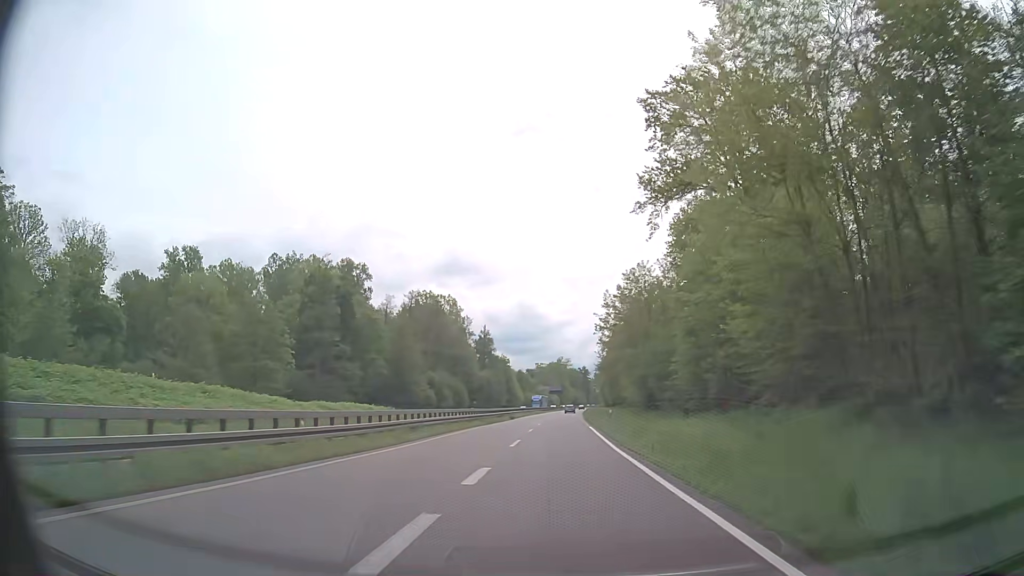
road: trunk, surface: asphalt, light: Day
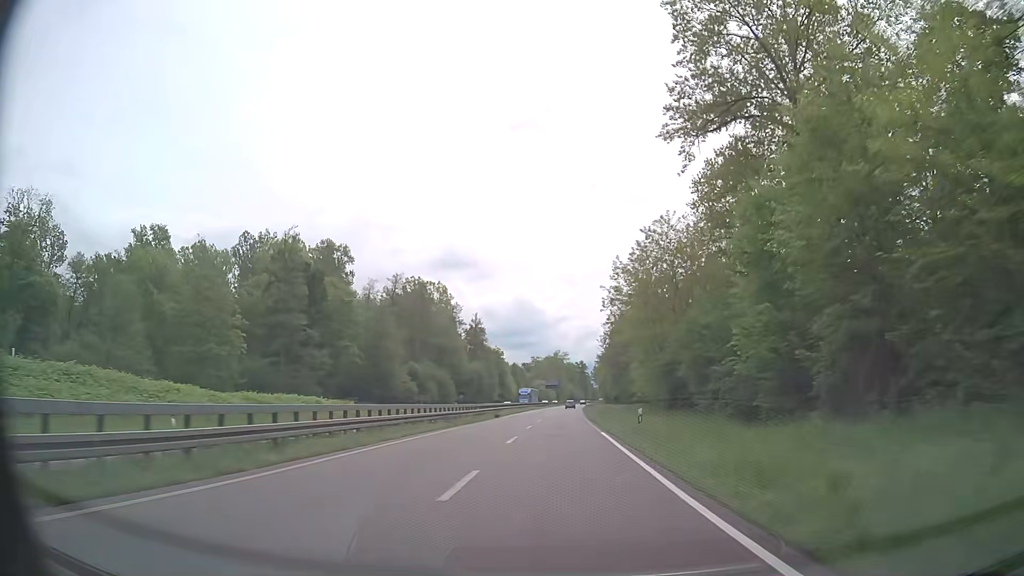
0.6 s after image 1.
(+0.1, +13.6) m; 0°
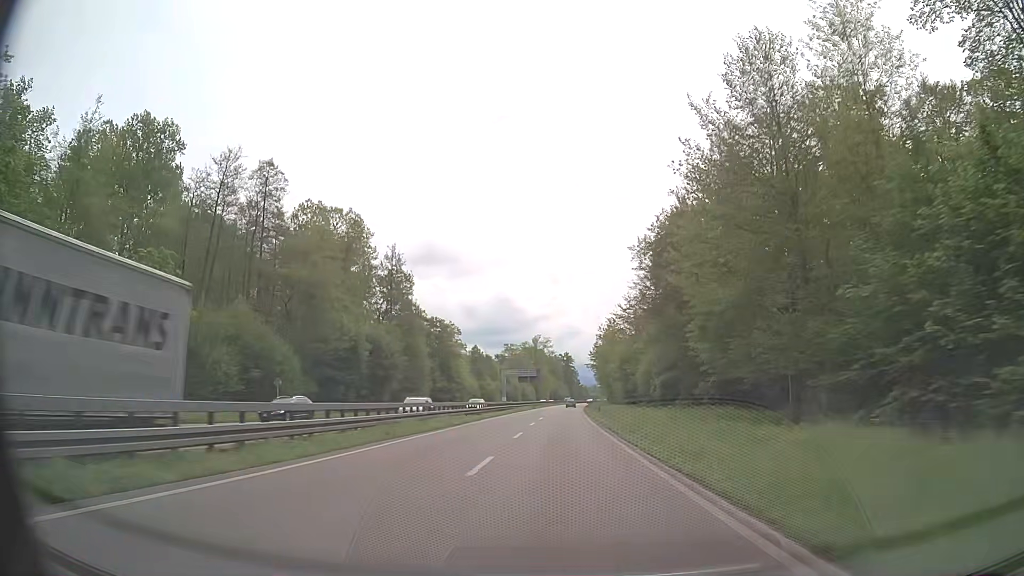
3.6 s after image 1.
(+1.1, +73.2) m; +1°
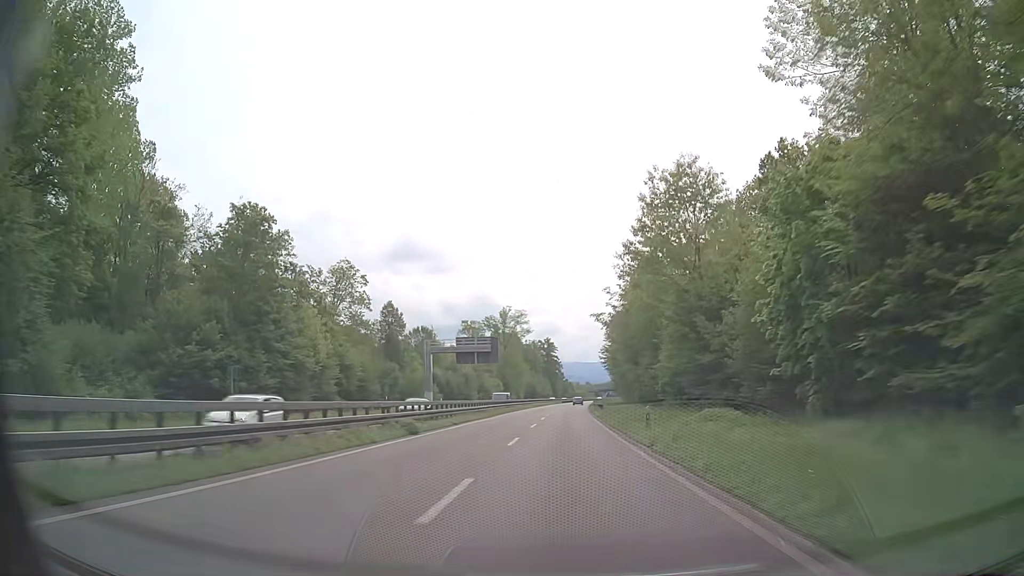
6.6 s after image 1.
(+1.4, +76.8) m; +2°
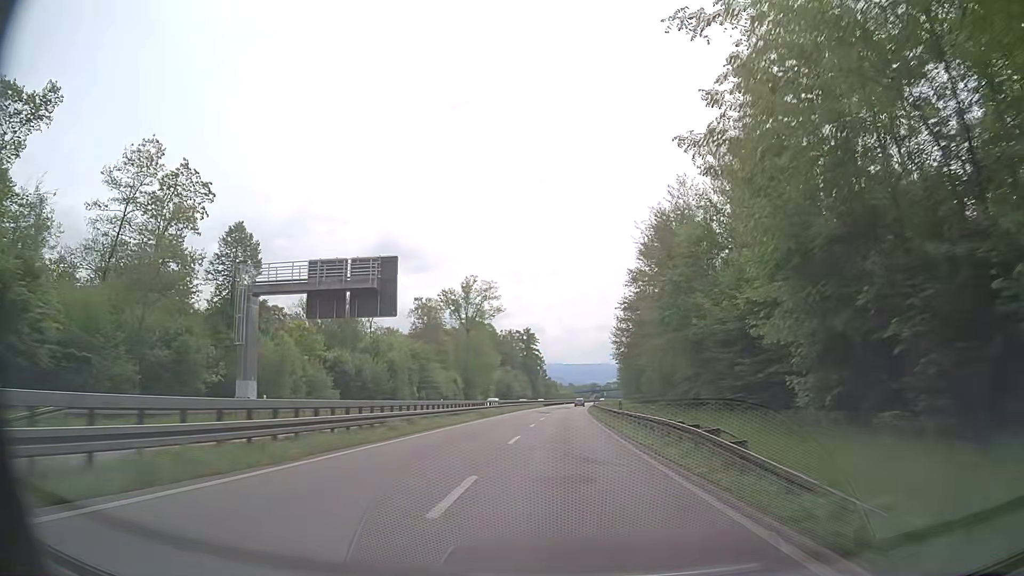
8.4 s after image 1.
(+0.5, +47.4) m; +1°
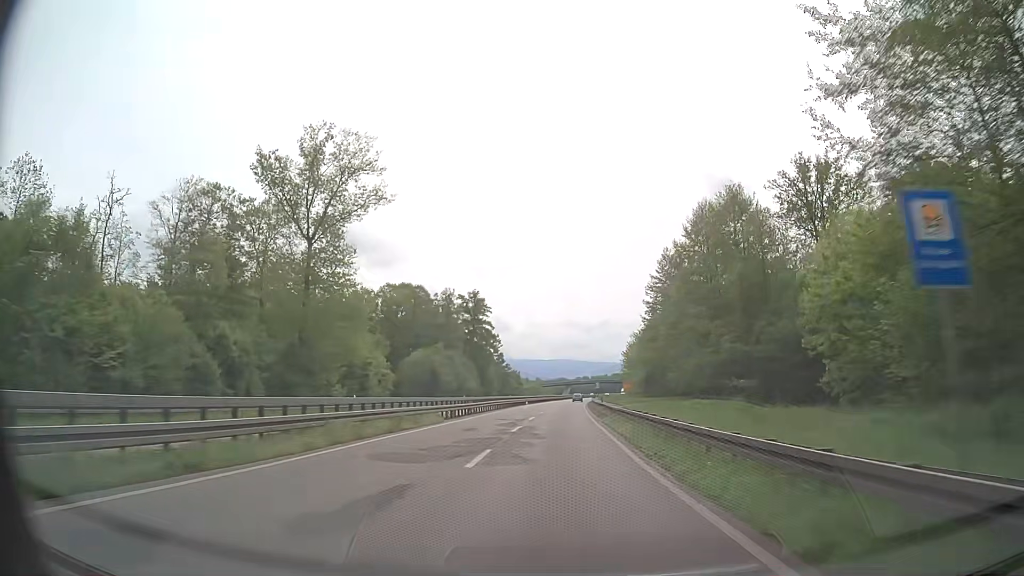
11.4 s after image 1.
(+2.0, +78.7) m; +3°
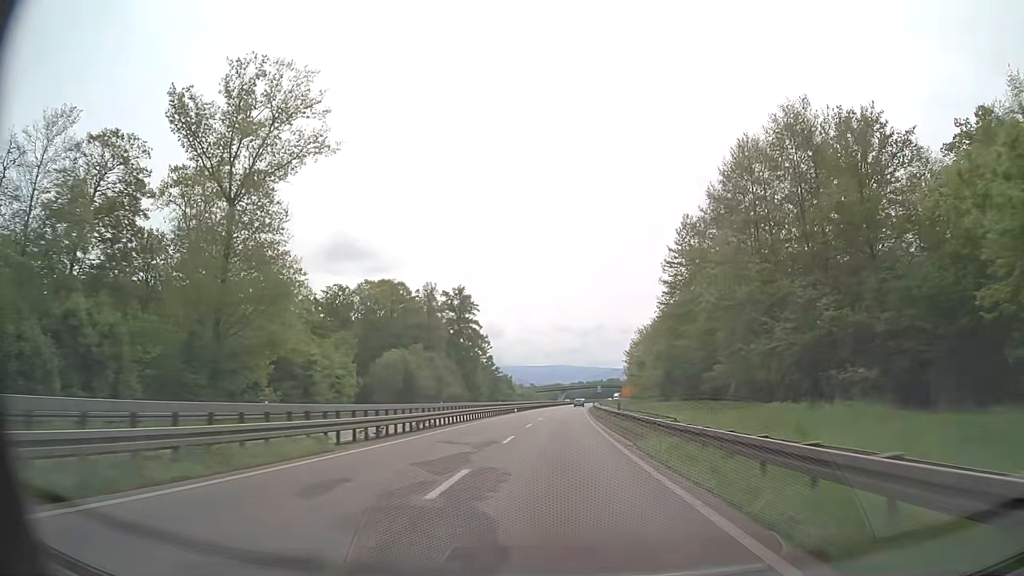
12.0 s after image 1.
(+0.1, +15.7) m; 0°
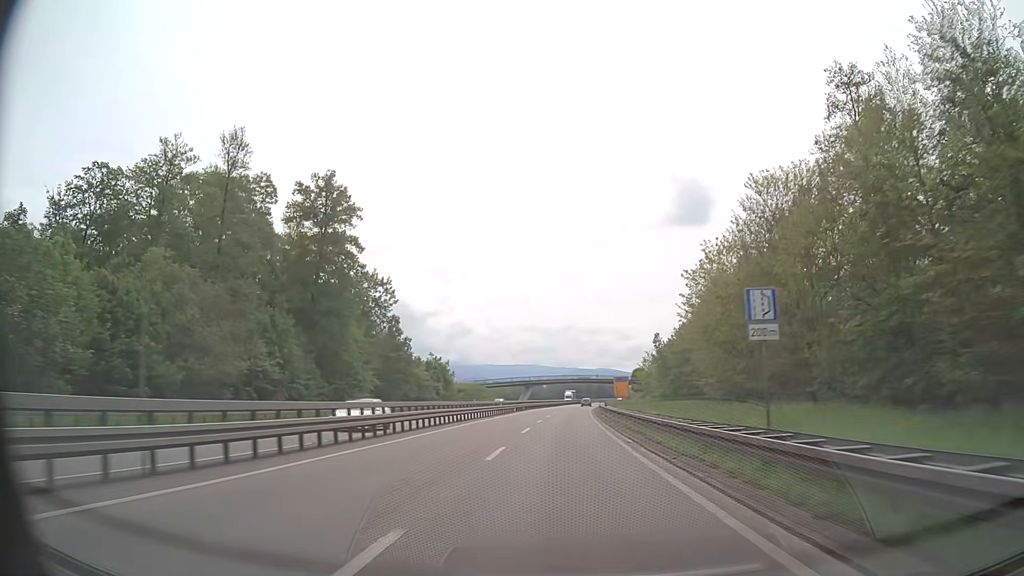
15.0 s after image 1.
(+1.7, +78.1) m; +3°
(0, +10) (0, +20) (0, +30) (+1, +40) (+1, +50) (+1, +60) (+2, +70) (+2, +80) (+3, +90) (+4, +100) m
